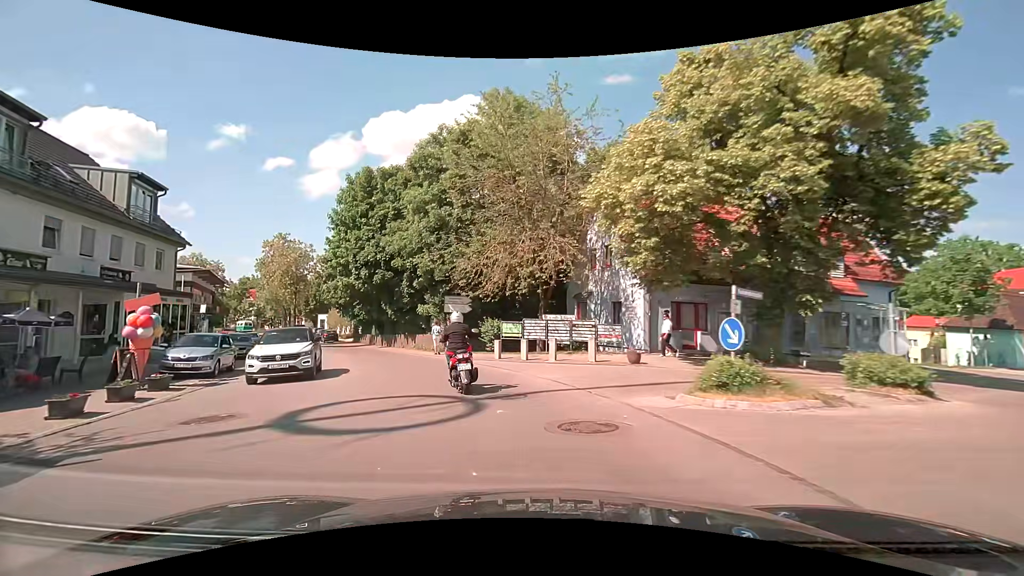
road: secondary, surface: asphalt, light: Day
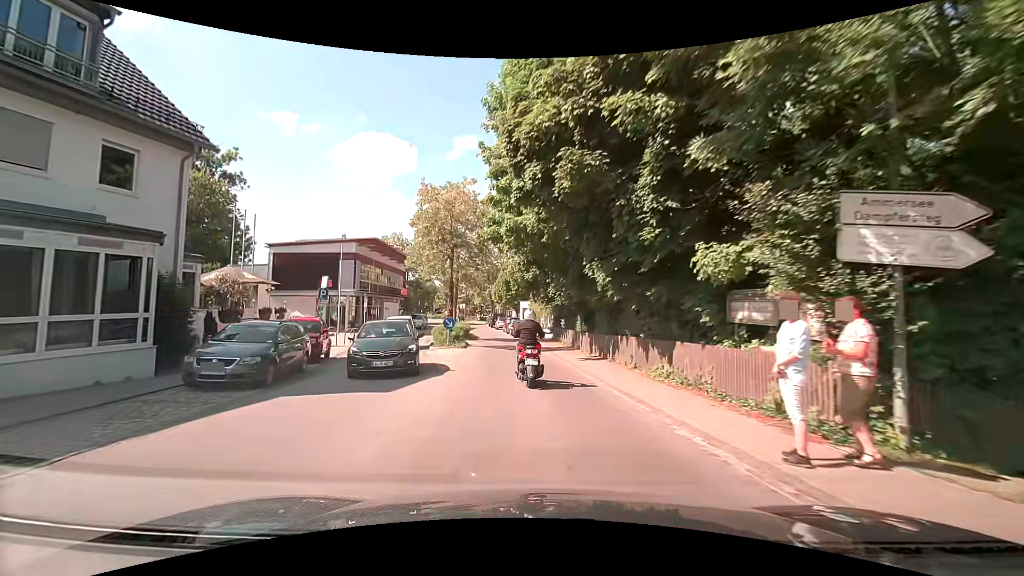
(-5.2, +20.0) m; -25°
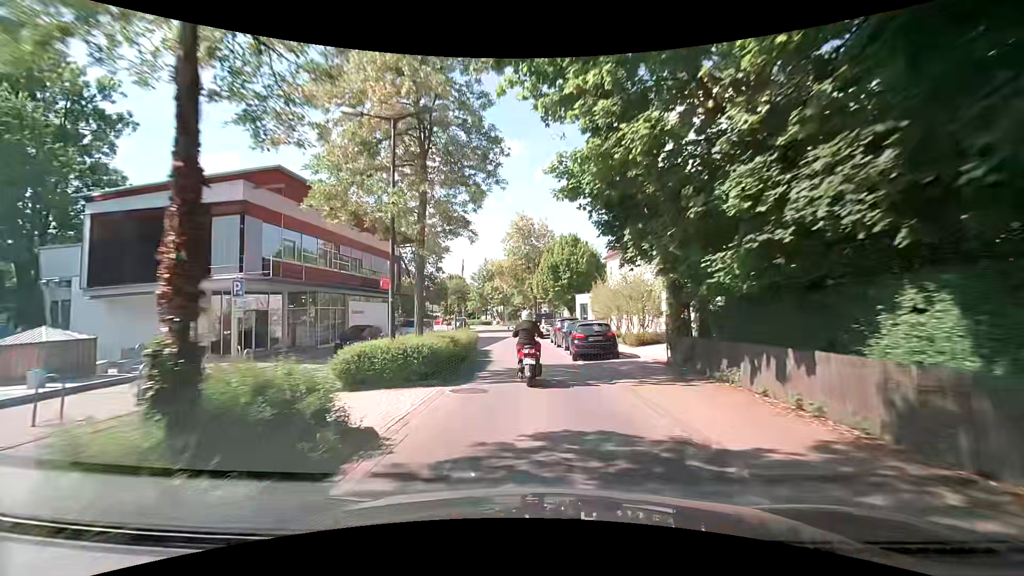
(-1.1, +22.7) m; -6°
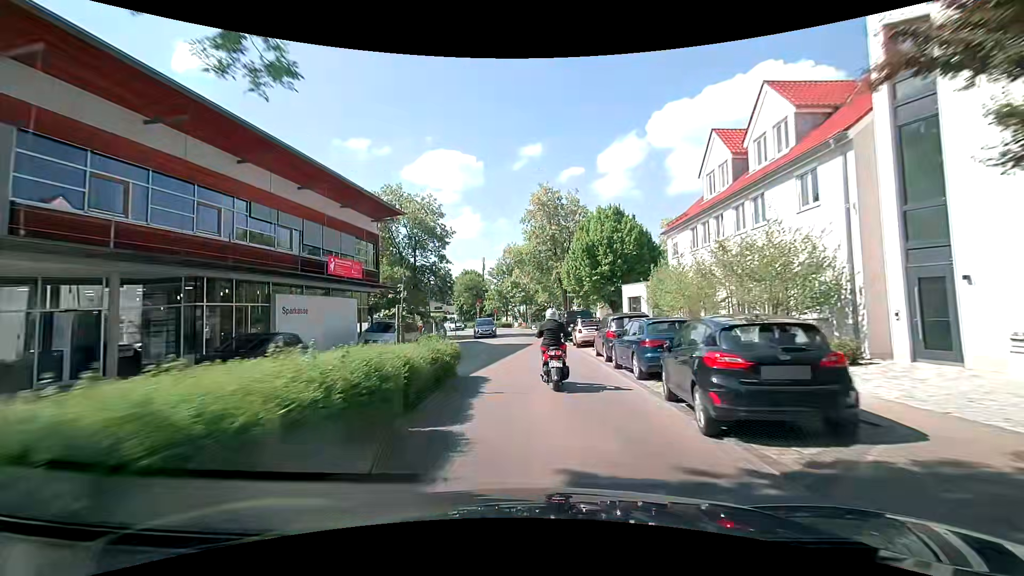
(-0.2, +12.2) m; -2°
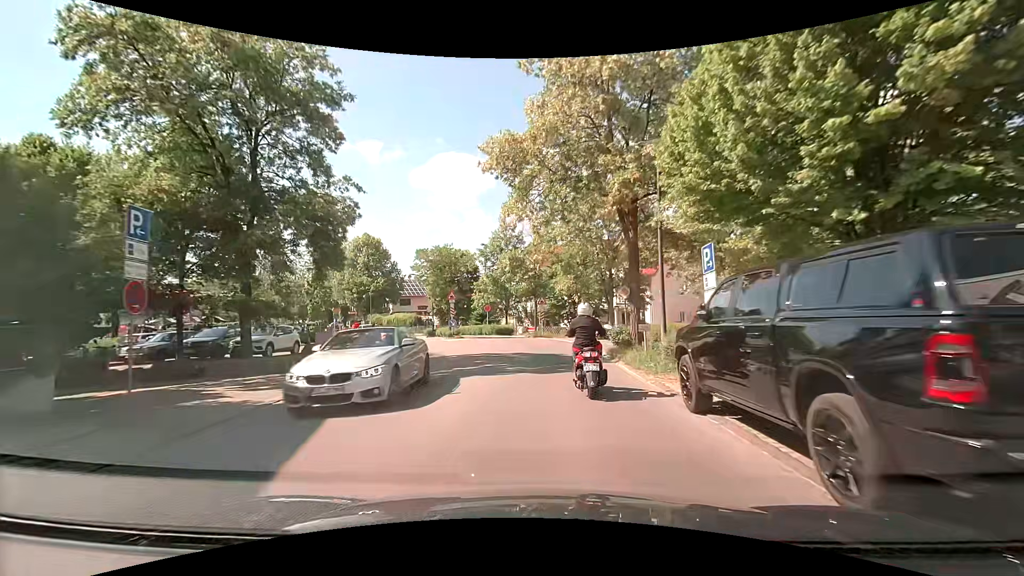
(-0.7, +27.5) m; -2°
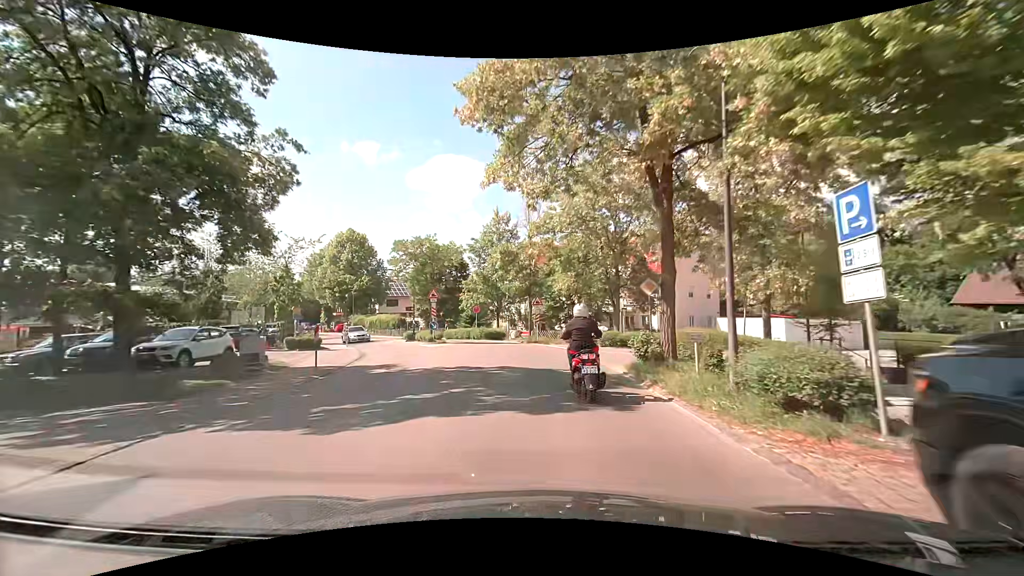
(+0.1, +5.1) m; +1°
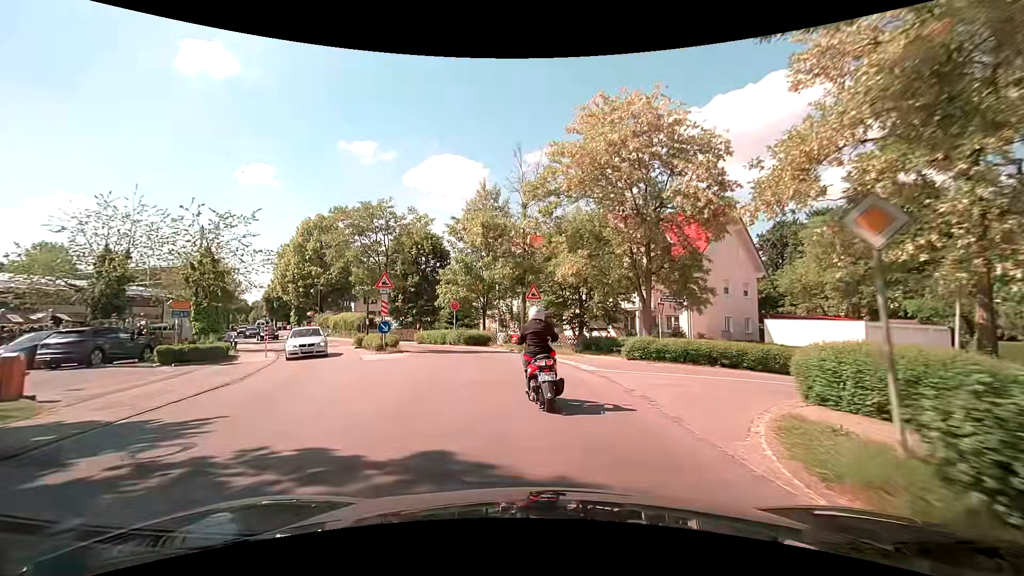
(0.0, +9.9) m; 0°
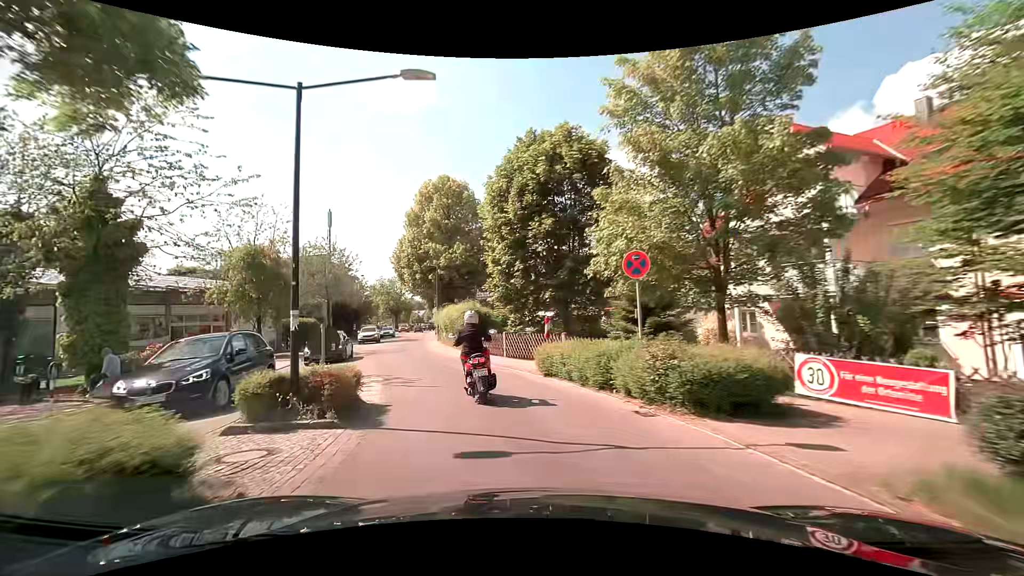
(-3.3, +23.1) m; -22°
(-1, +10) (-4, +19) (-7, +29) (-10, +39) (-12, +48) (-15, +58) (-17, +68) (-19, +78) (-21, +87) (-23, +97) m
